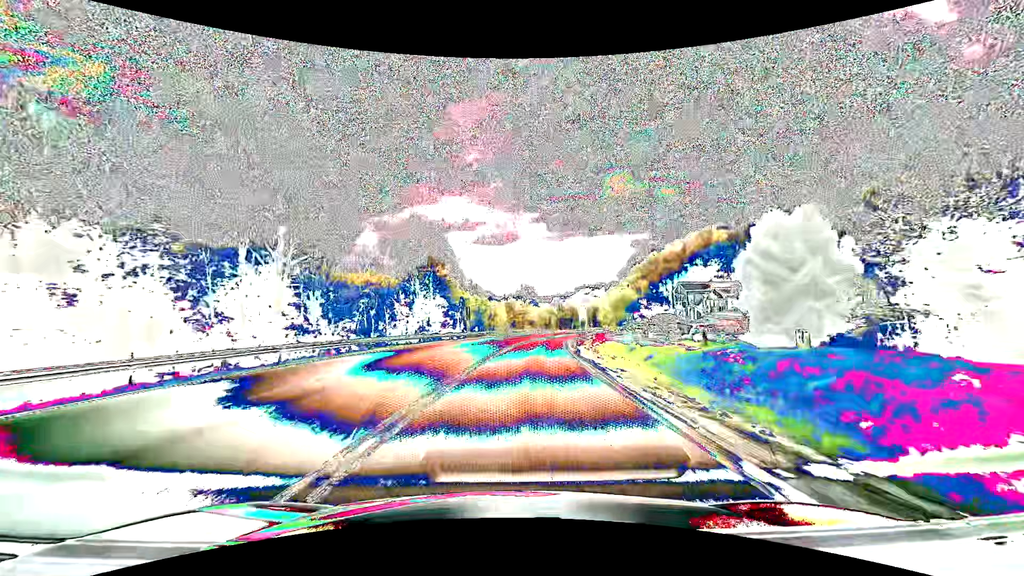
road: primary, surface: asphalt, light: Day
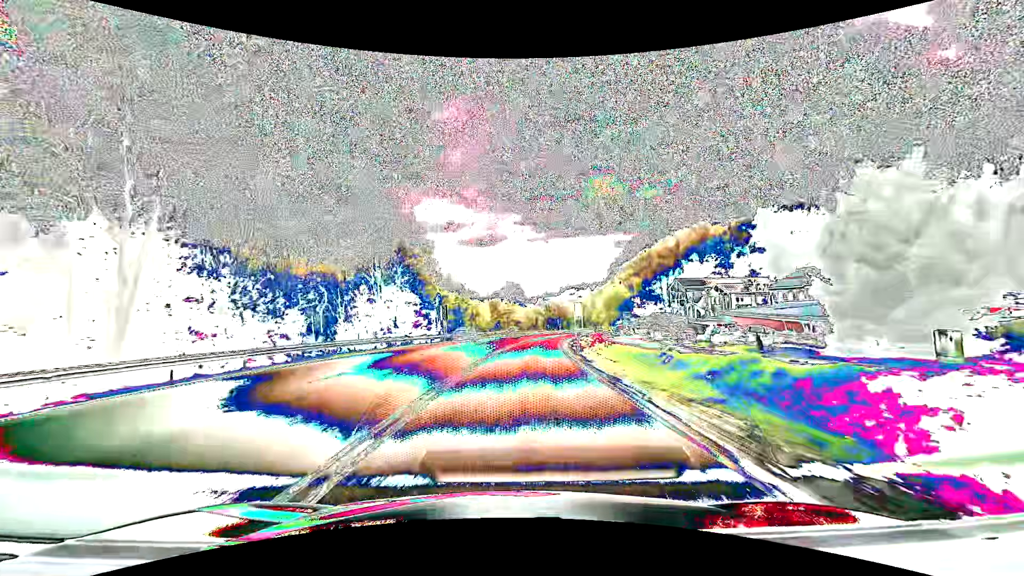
(+0.1, +10.0) m; +2°
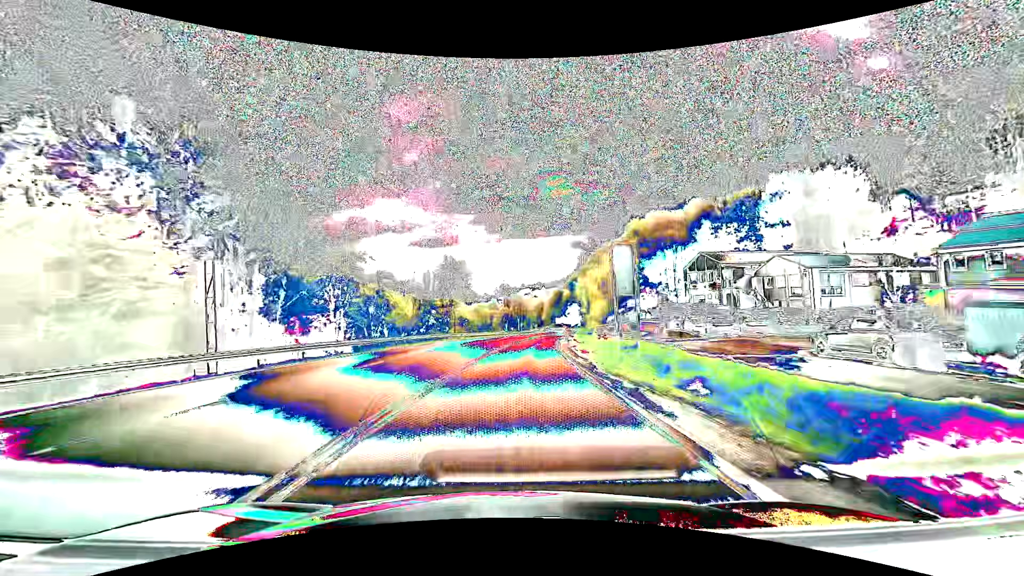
(+2.0, +41.3) m; +5°
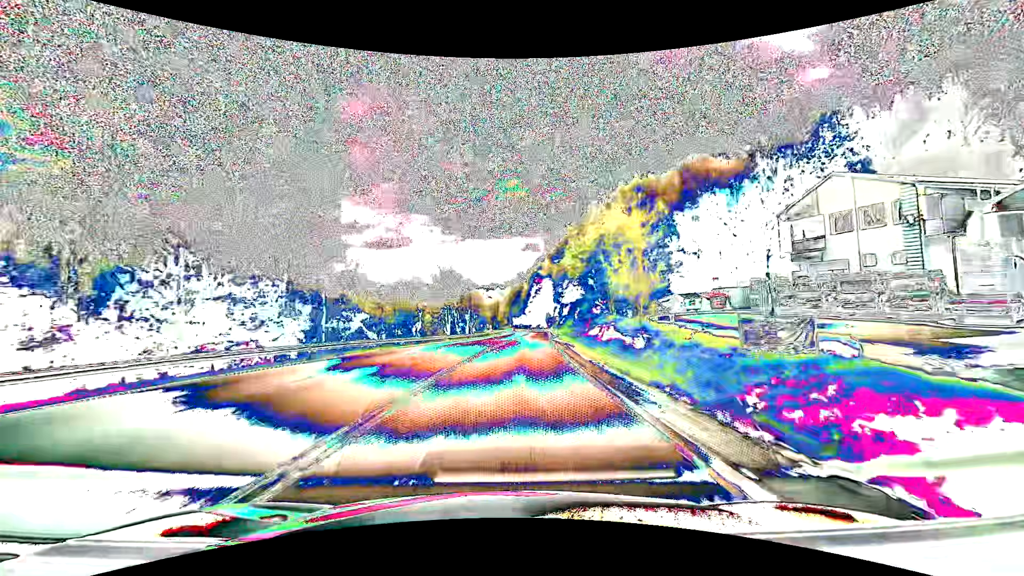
(+2.0, +42.1) m; +5°
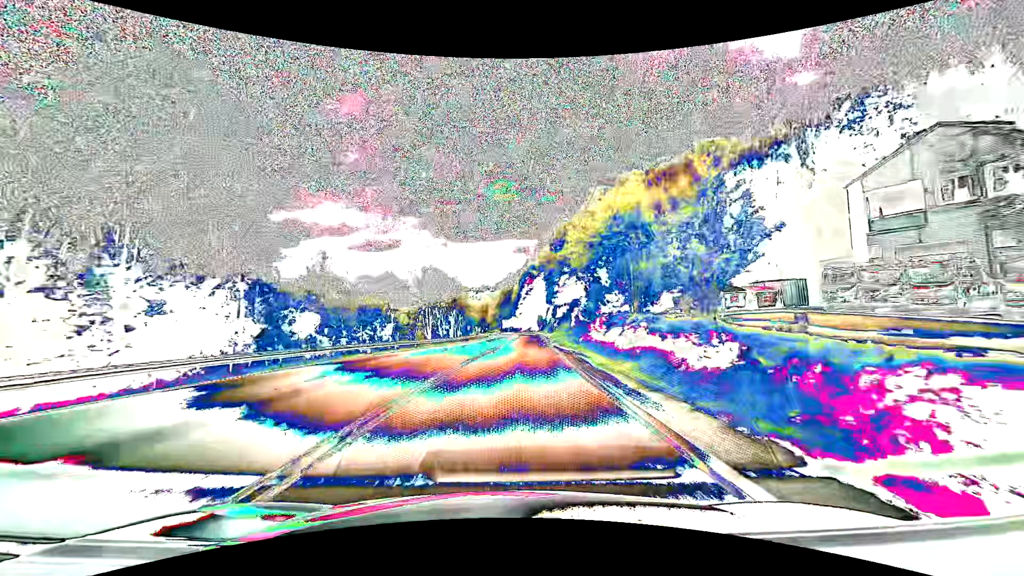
(+0.1, +10.6) m; +1°
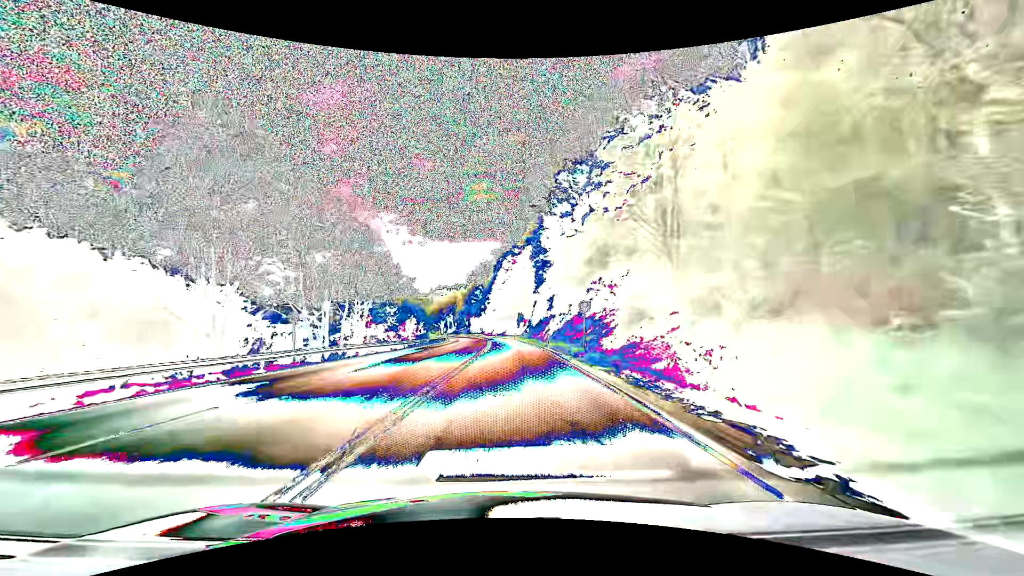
(+1.5, +53.1) m; +3°
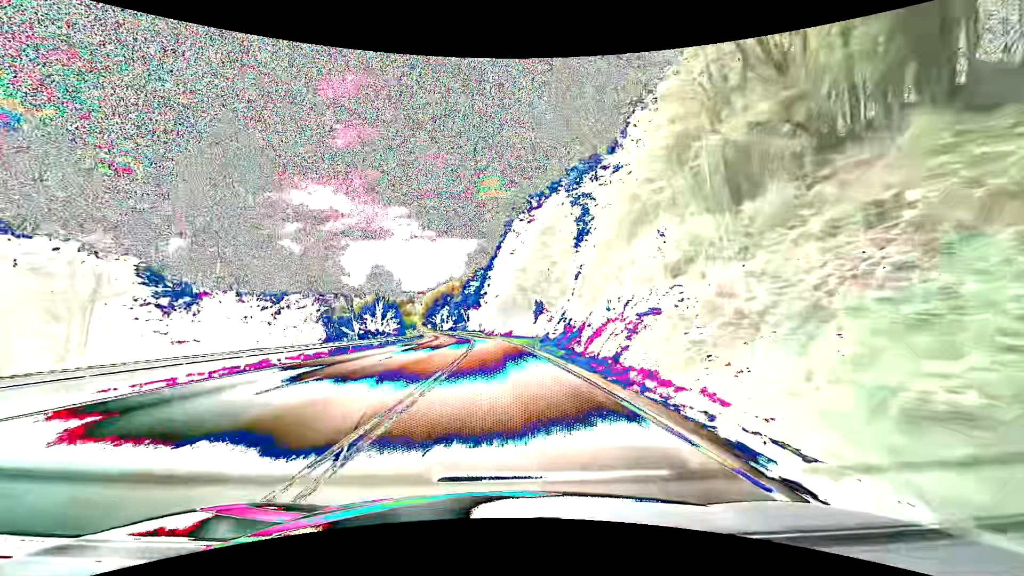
(-0.2, +53.3) m; -1°
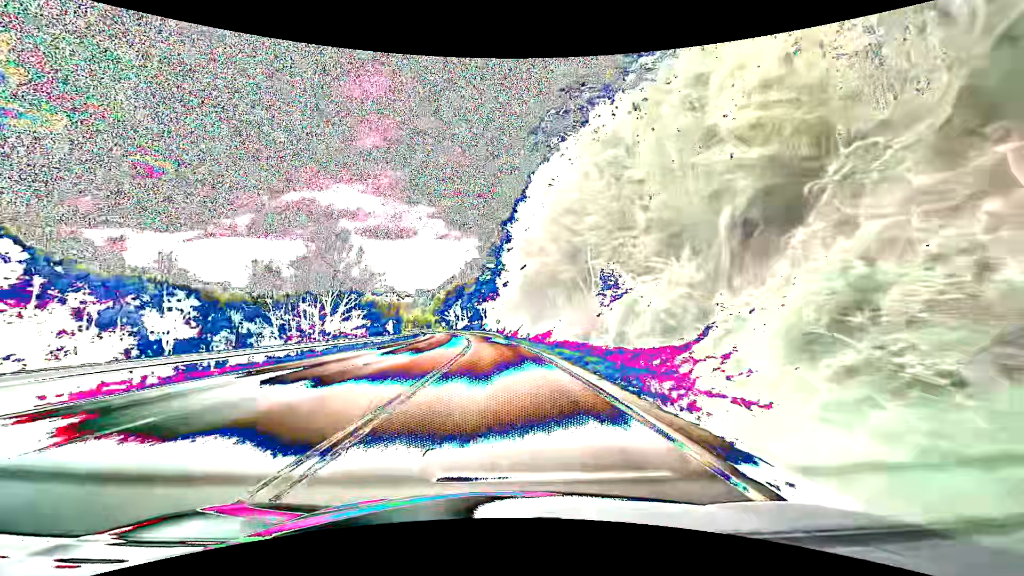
(-1.0, +42.9) m; -3°
(0, +10) (0, +20) (0, +30) (-1, +40) (-1, +50) (-2, +60) (-3, +70) (-4, +80) (-5, +90) (-7, +100) m
